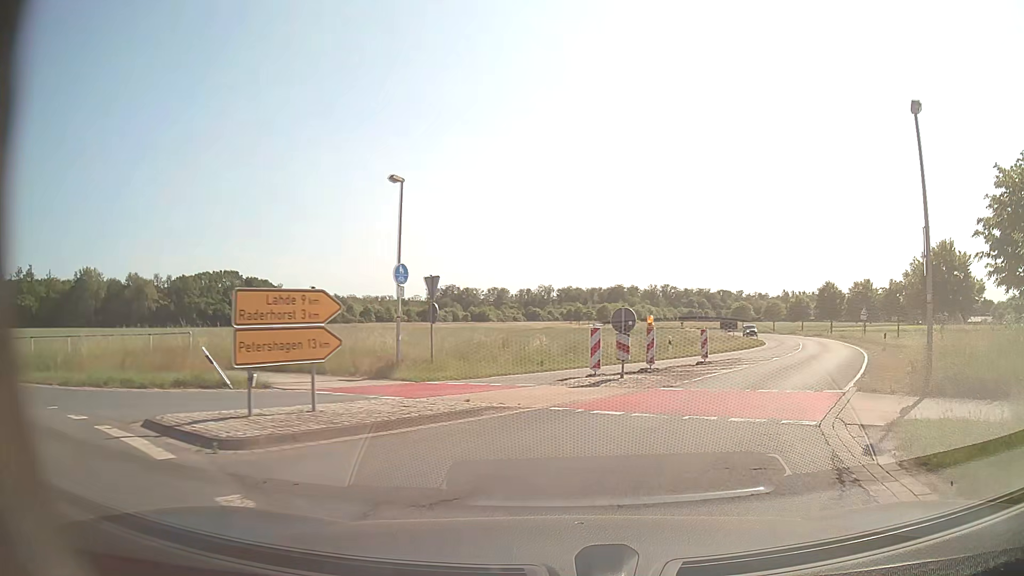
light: Day
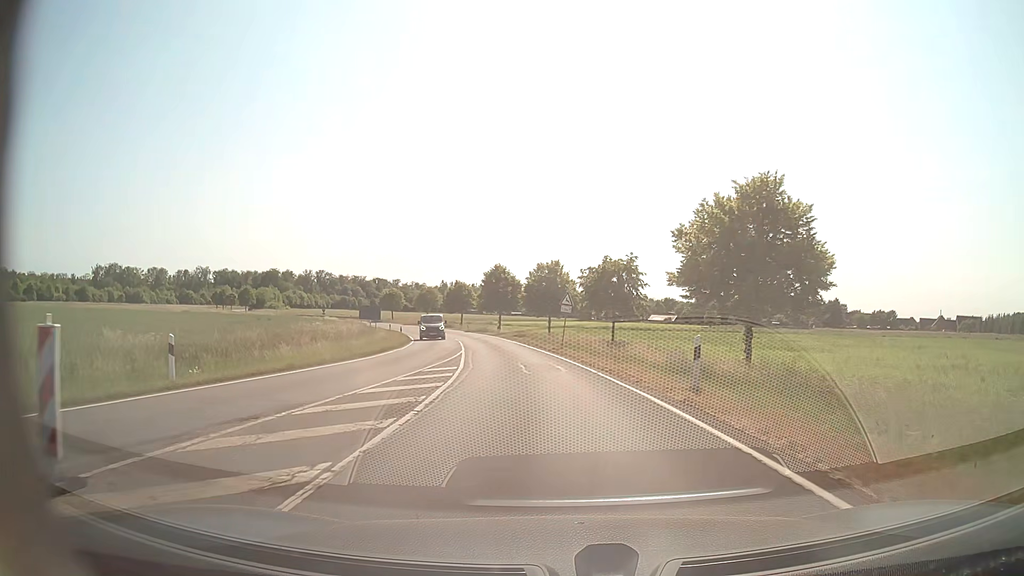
(+6.2, +19.4) m; +29°
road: secondary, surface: asphalt
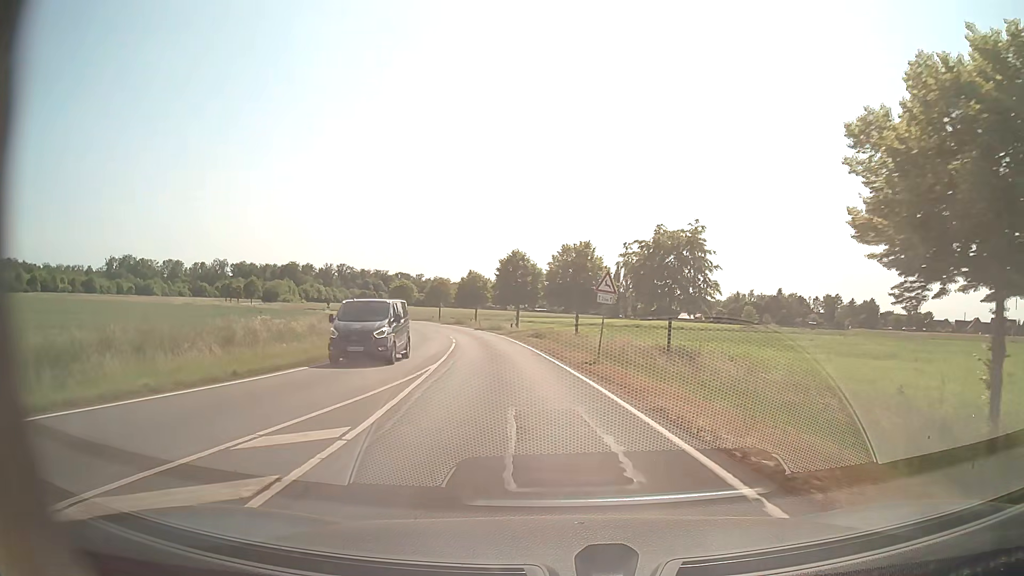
(-0.1, +13.0) m; -2°
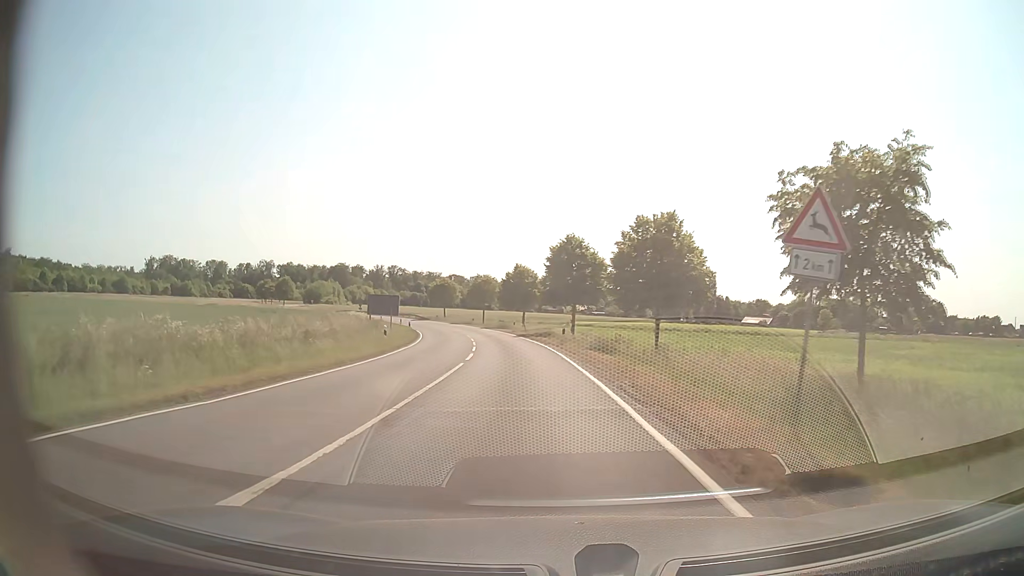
(-0.6, +14.8) m; -5°
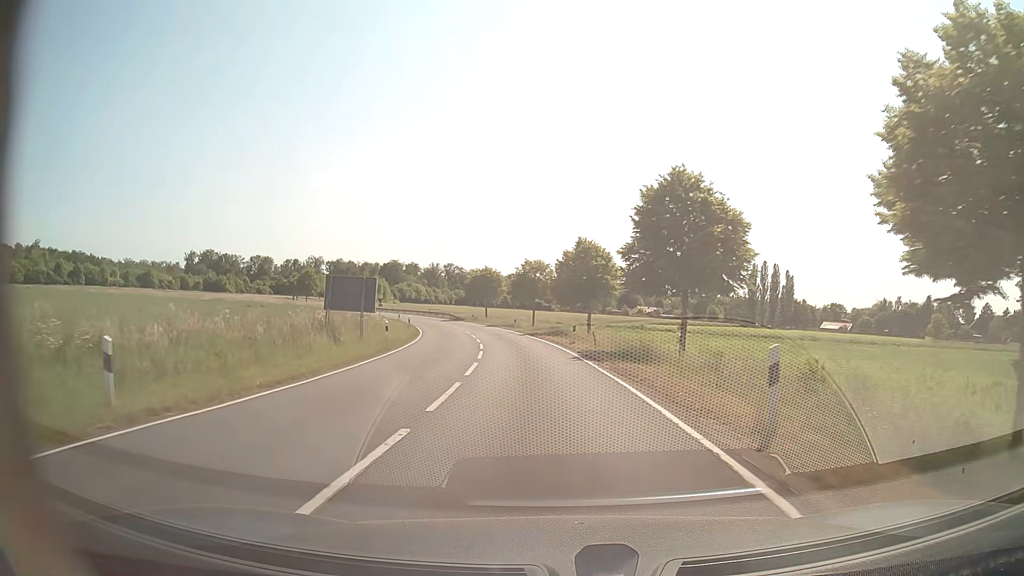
(-1.4, +24.9) m; -5°
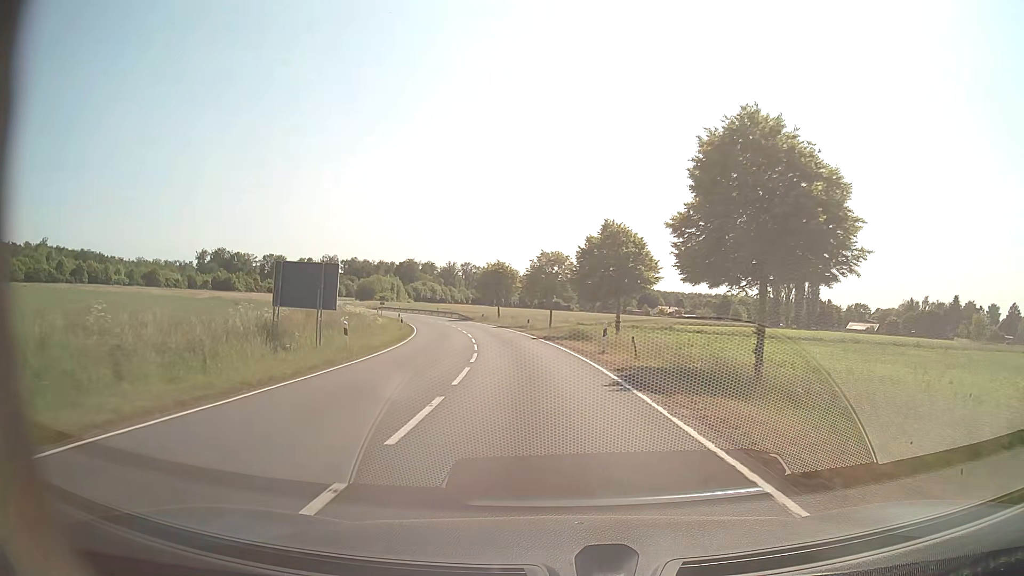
(-0.1, +8.9) m; -1°
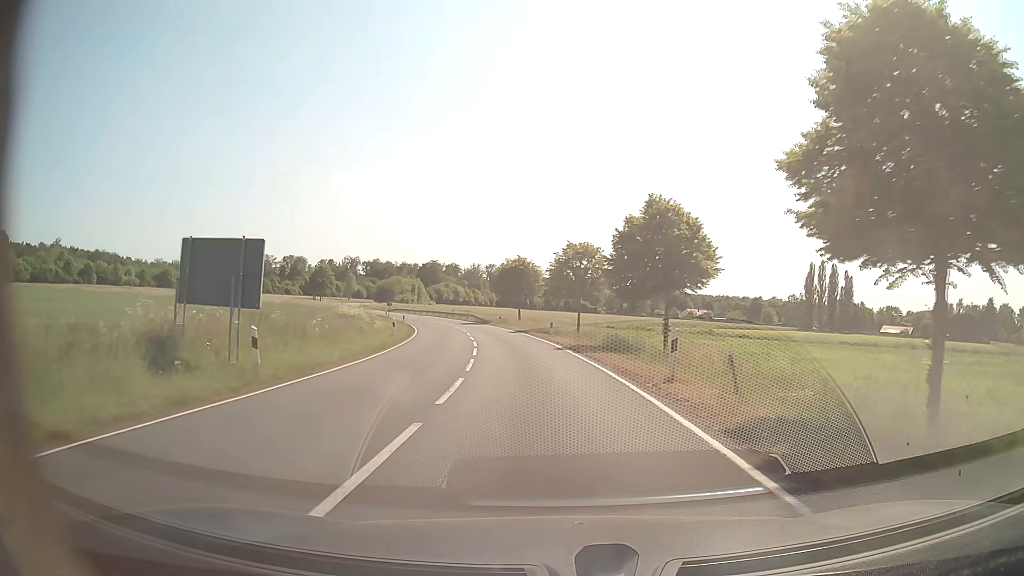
(-0.2, +9.0) m; -2°
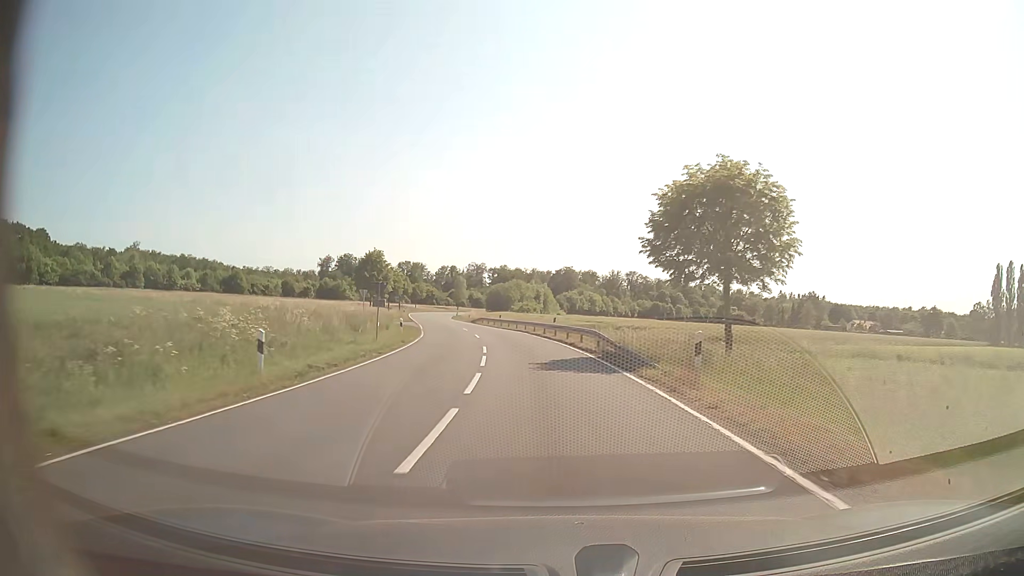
(-4.7, +46.9) m; -12°
(0, +10) (-1, +20) (-2, +30) (-4, +40) (-6, +50) (-8, +59) (-10, +69) (-12, +79) (-14, +89) (-16, +98) m
